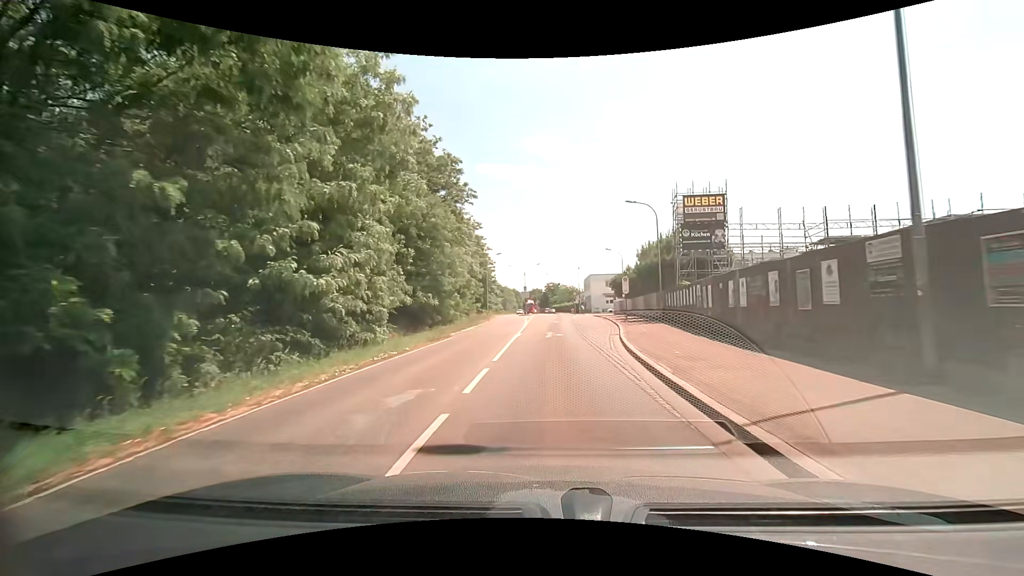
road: secondary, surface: asphalt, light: Day
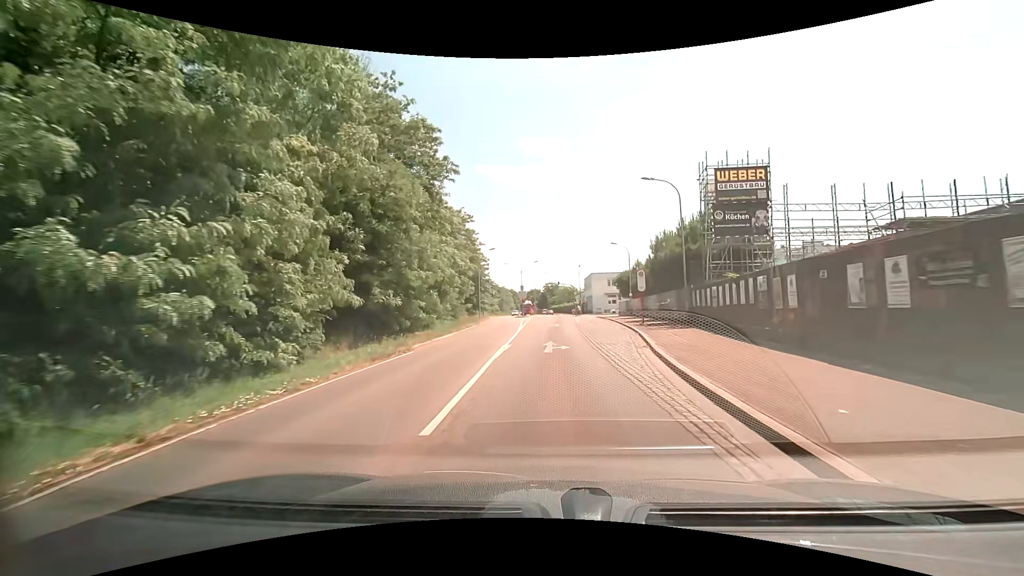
(0.0, +7.0) m; 0°
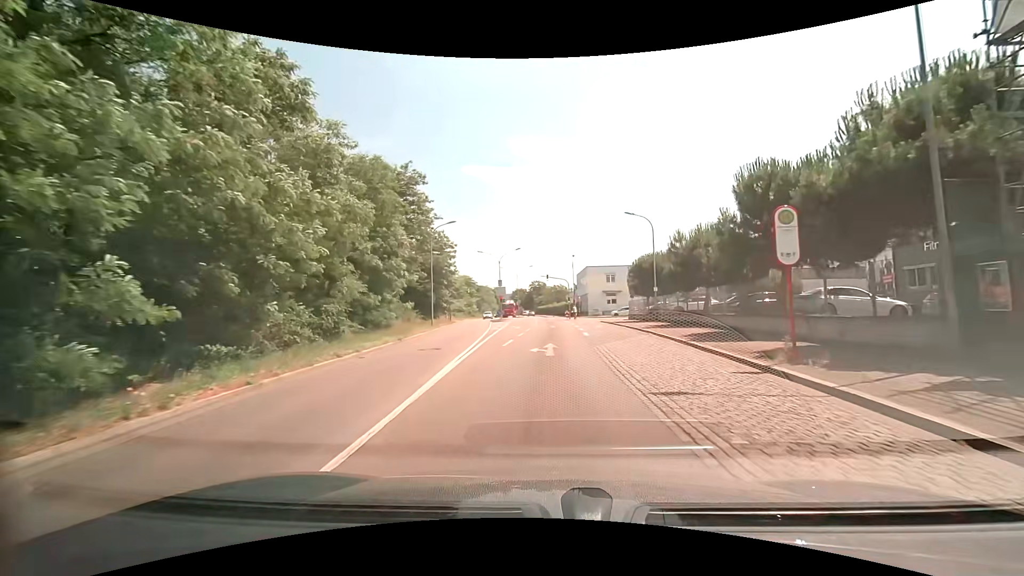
(+0.2, +20.7) m; +1°
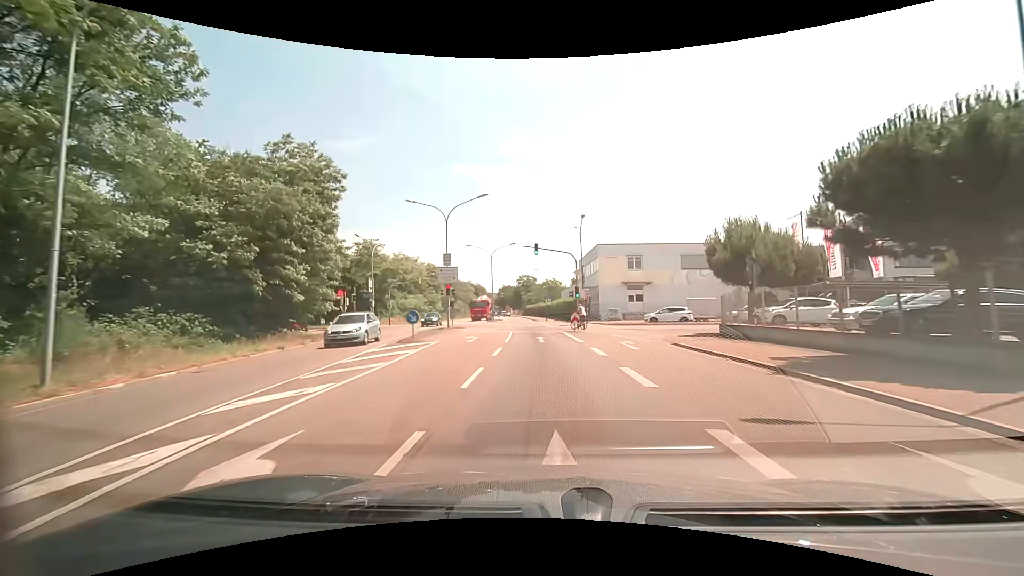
(+0.4, +33.2) m; +1°
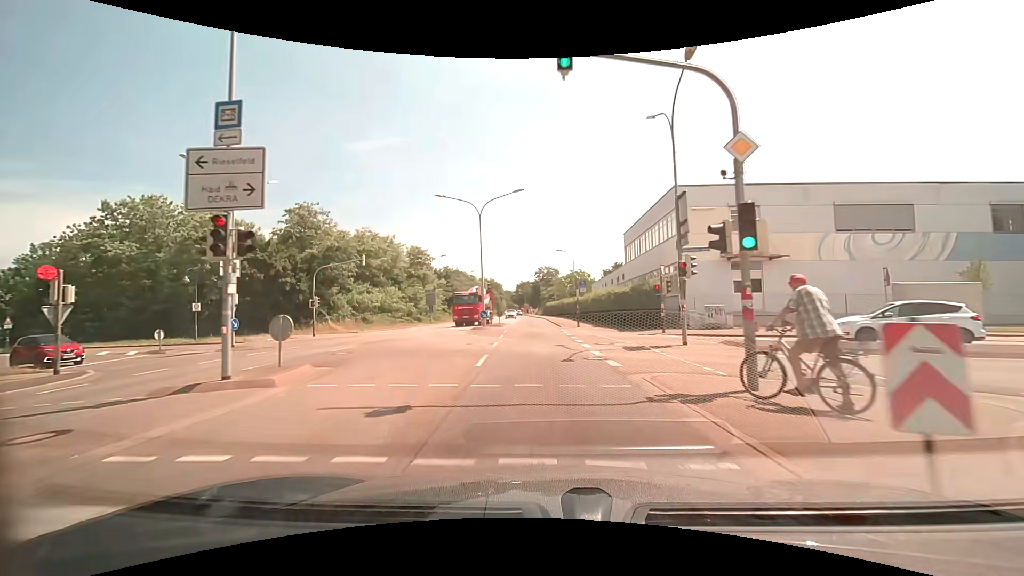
(-0.4, +27.9) m; -2°
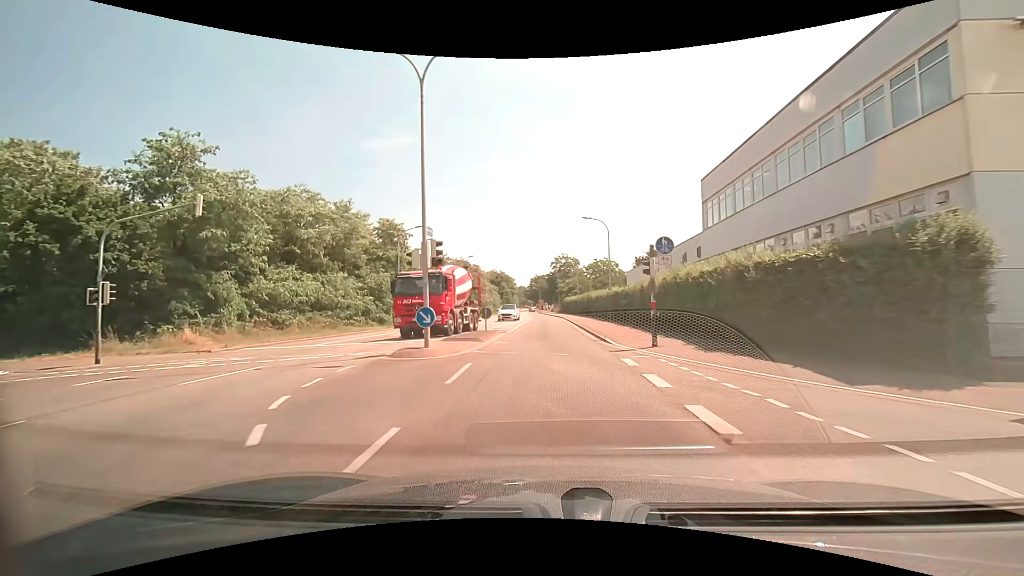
(-0.4, +21.2) m; -2°
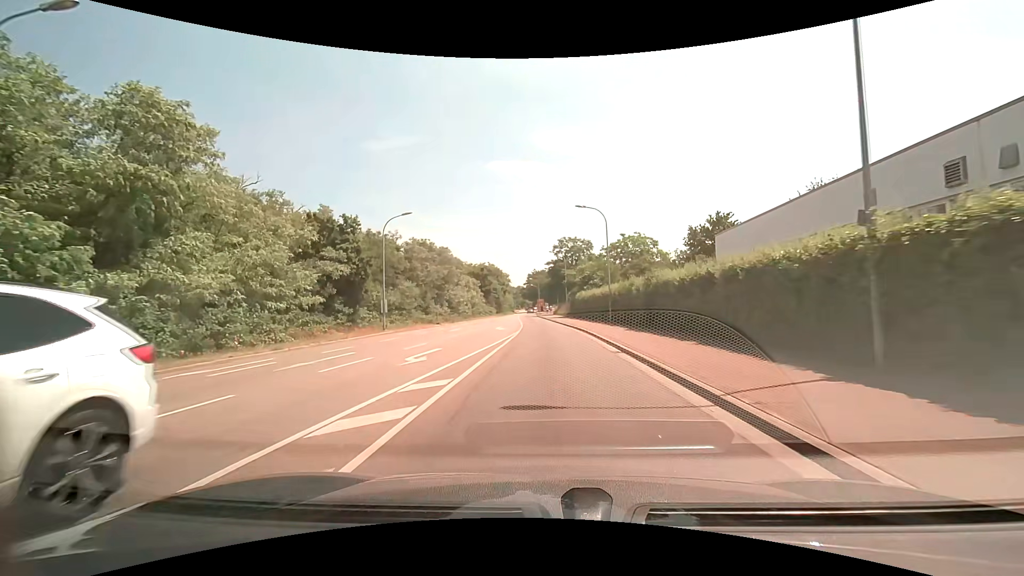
(-0.2, +34.9) m; -1°
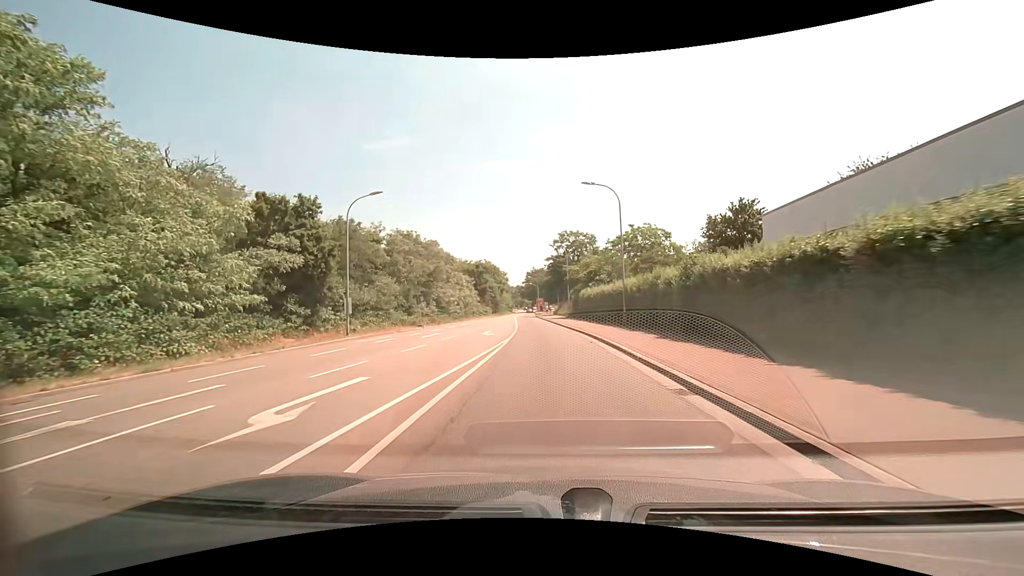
(0.0, +7.1) m; 0°
(0, +10) (0, +20) (0, +30) (-1, +40) (-1, +50) (-2, +60) (-3, +70) (-3, +80) (-3, +90) (-4, +100) m
